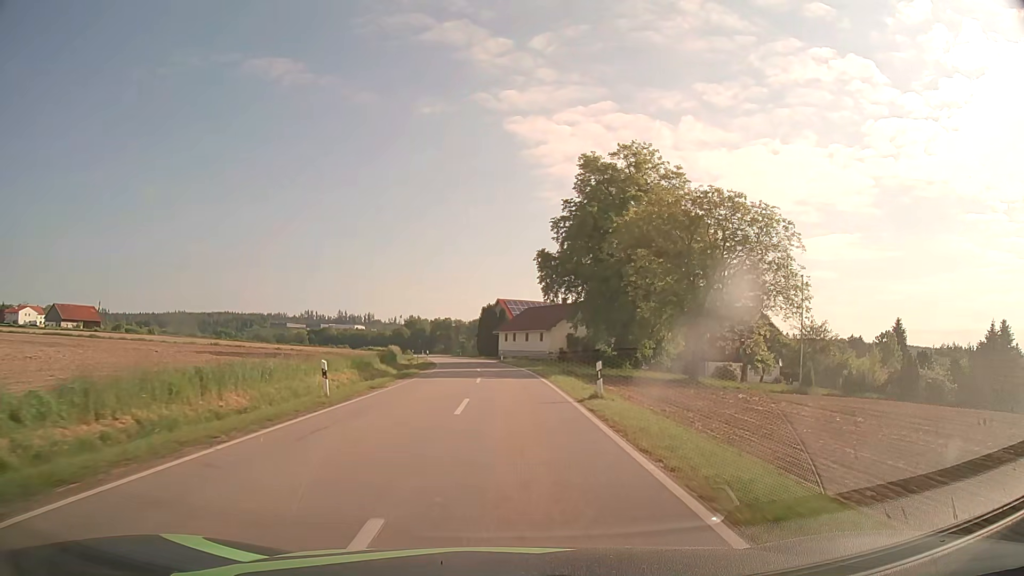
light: Day
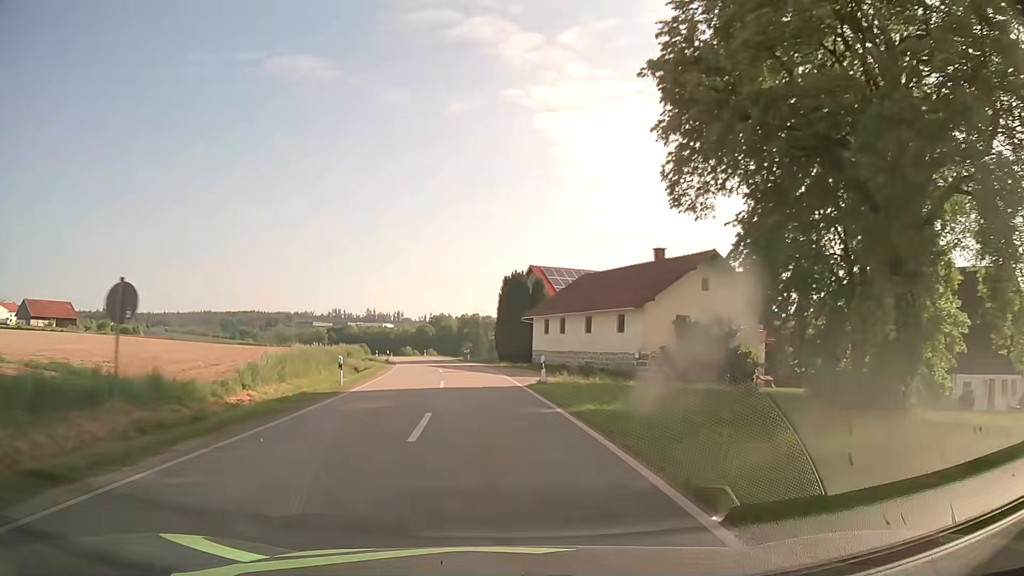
(-0.3, +40.3) m; -2°
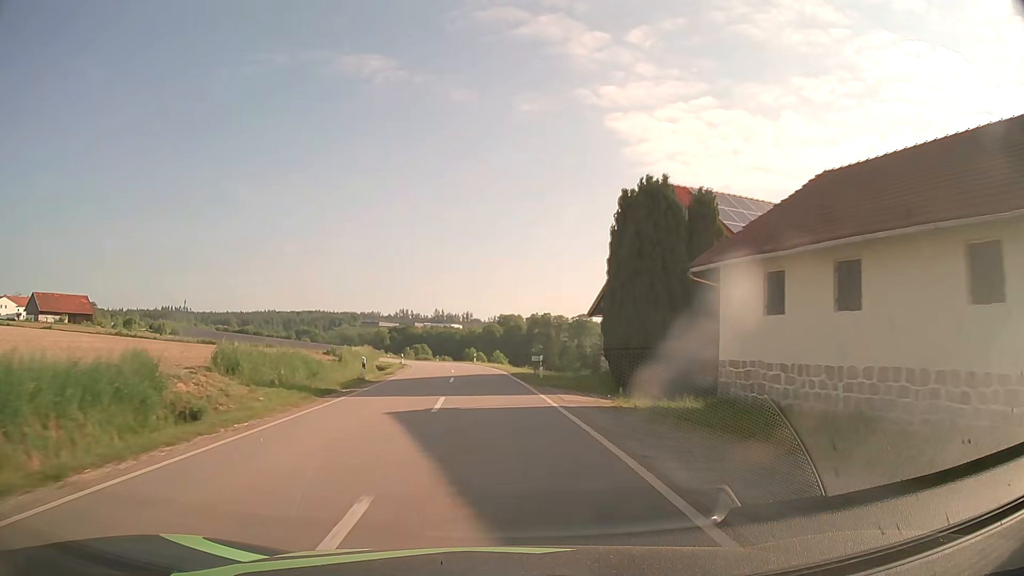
(-1.9, +32.1) m; -6°
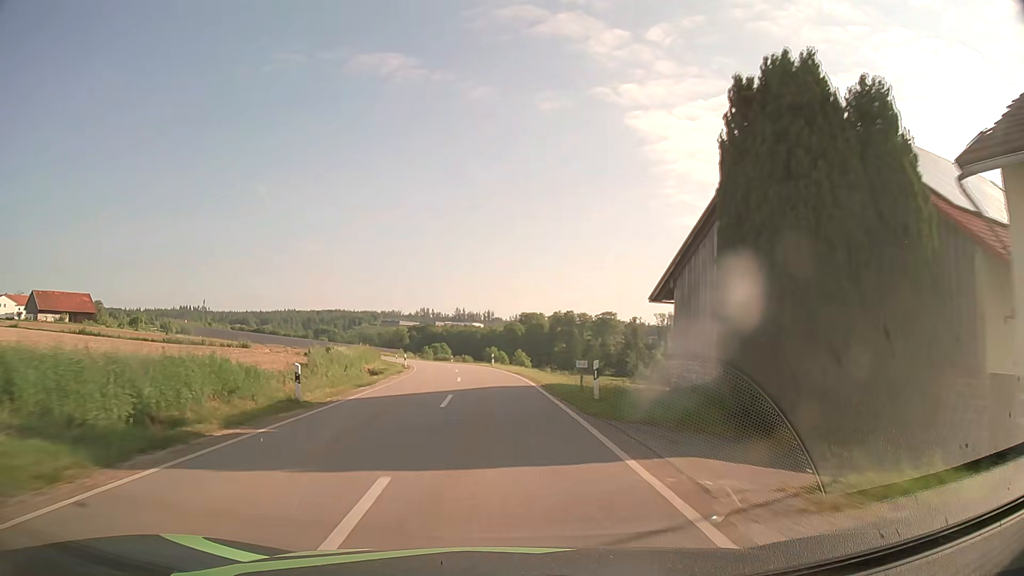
(-0.2, +11.1) m; -2°
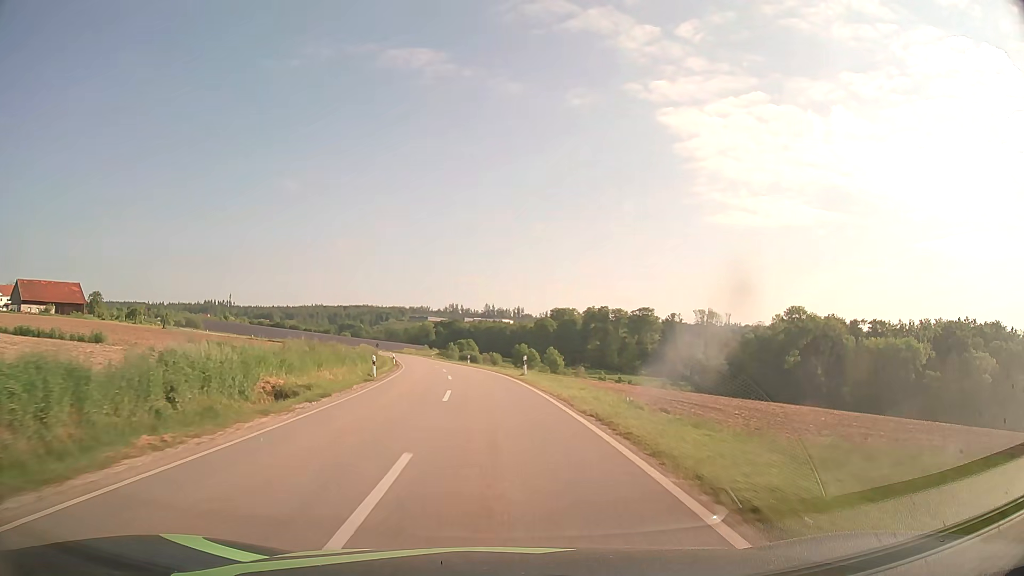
(-0.6, +22.7) m; -3°
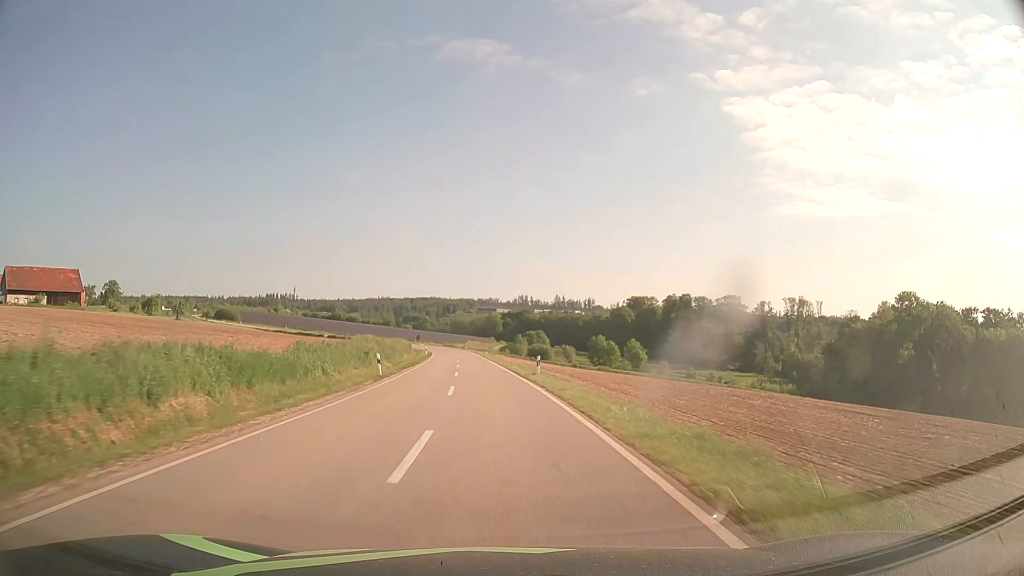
(-1.6, +34.4) m; -6°
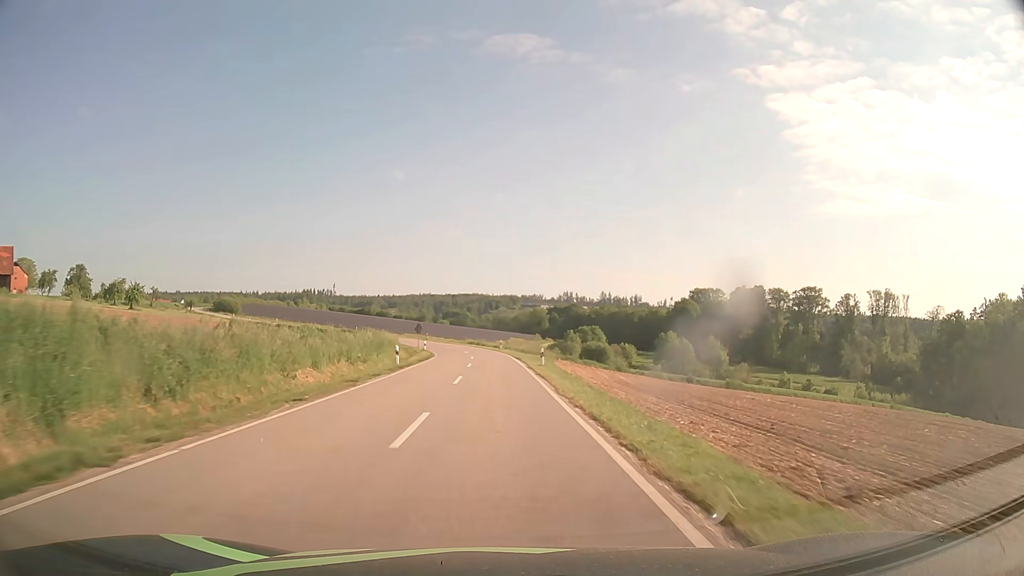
(-1.9, +46.1) m; -4°
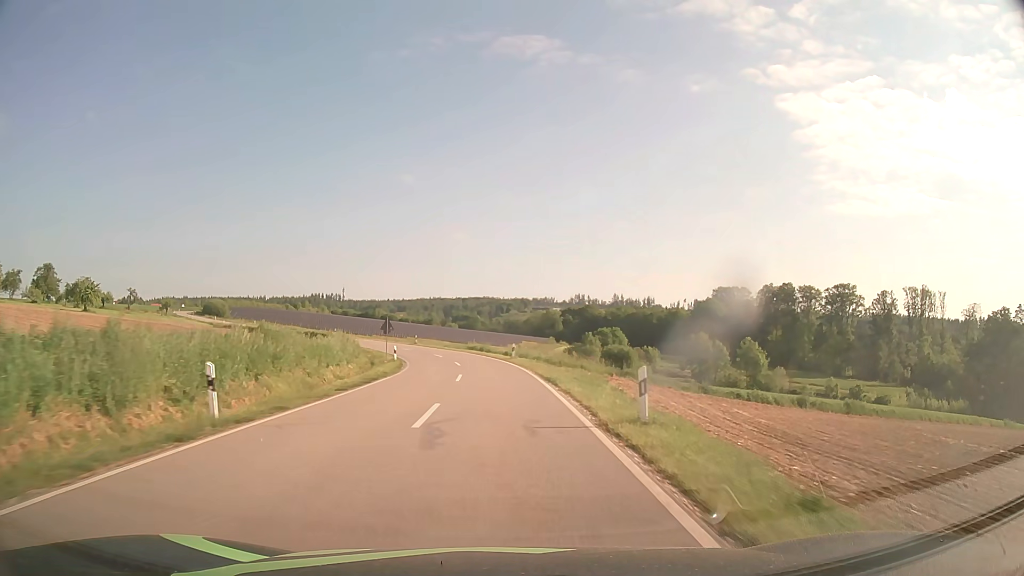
(-0.2, +22.1) m; -1°
(0, +10) (0, +20) (-1, +30) (-2, +40) (-4, +50) (-6, +59) (-10, +69) (-15, +77) (-20, +86) (-26, +94) m
